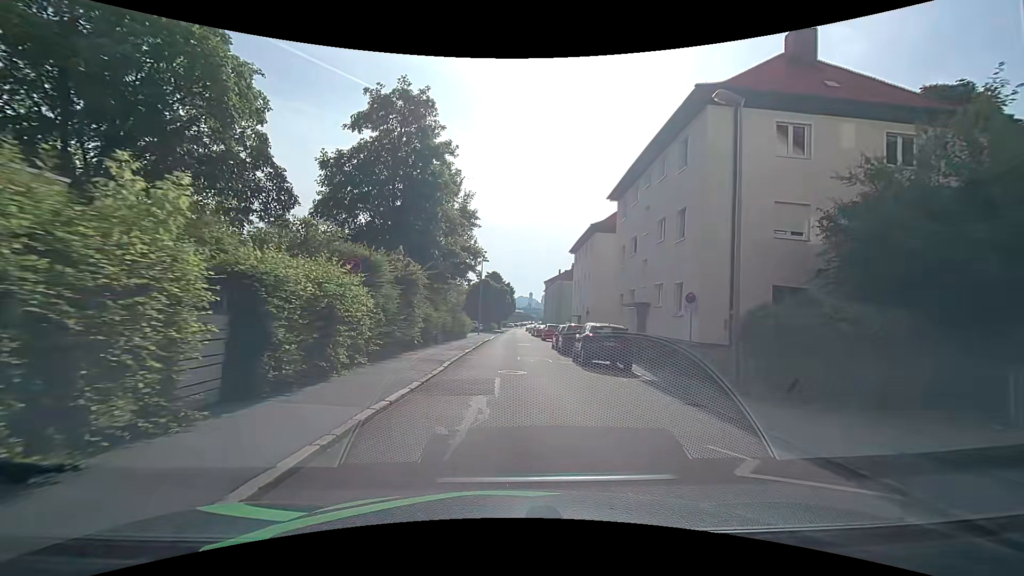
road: residential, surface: asphalt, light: Day
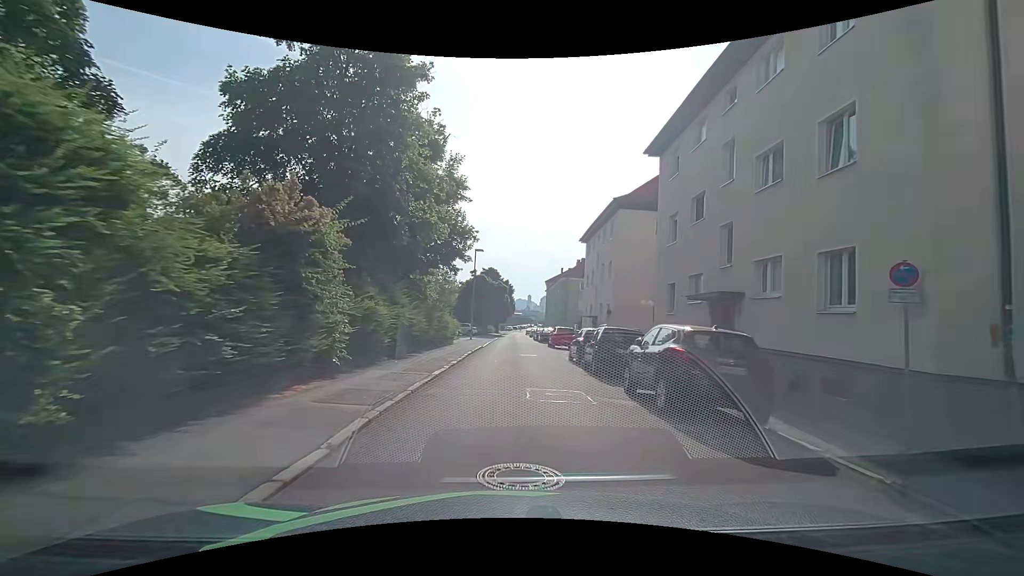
(0.0, +9.4) m; +1°
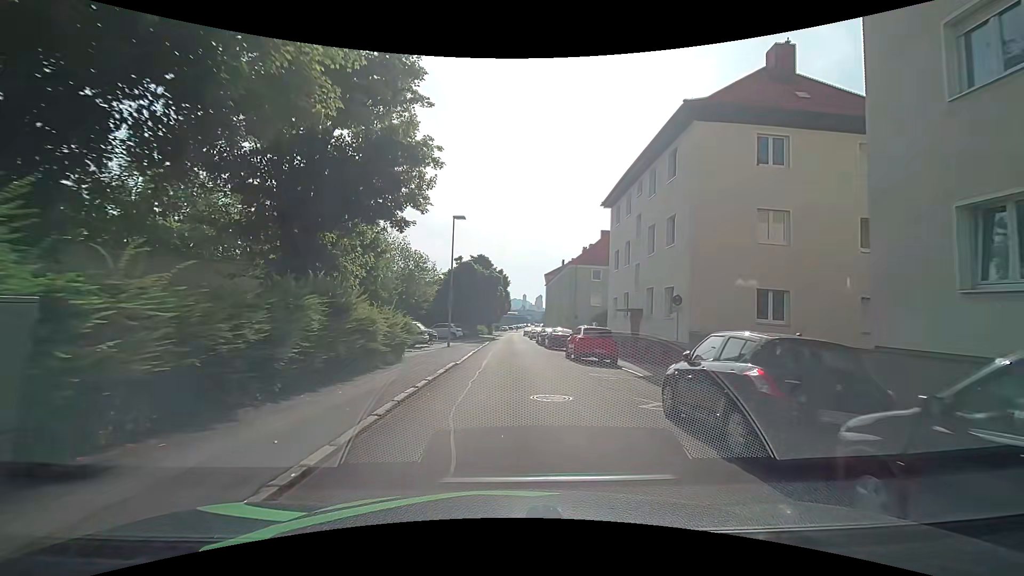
(0.0, +14.0) m; 0°
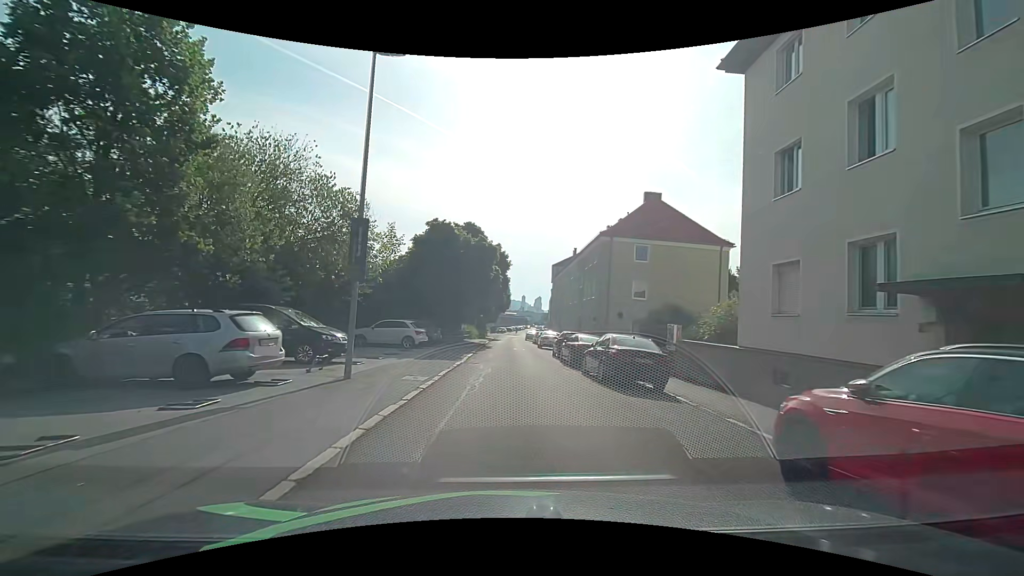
(0.0, +19.2) m; +1°
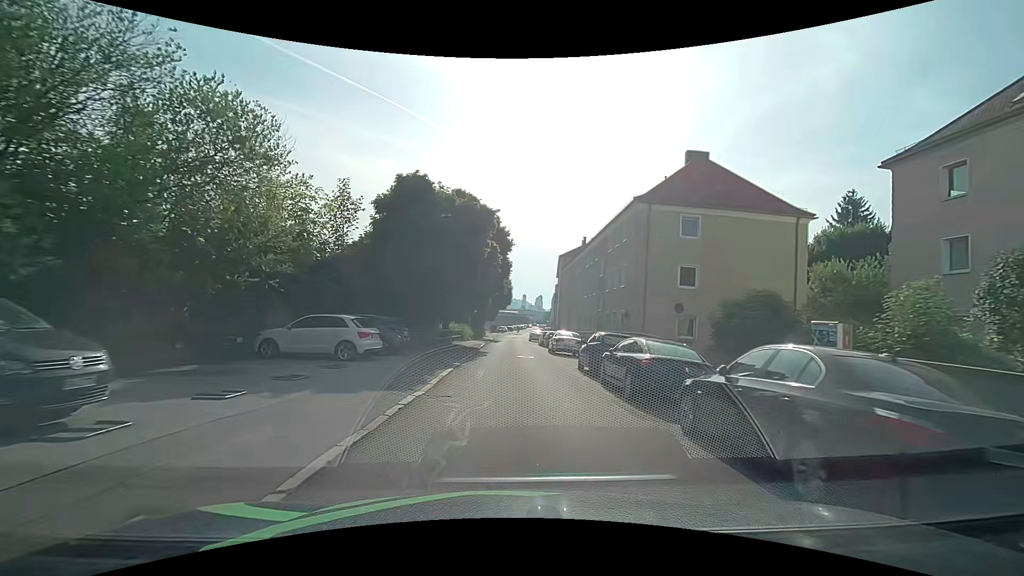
(-0.1, +9.8) m; -1°
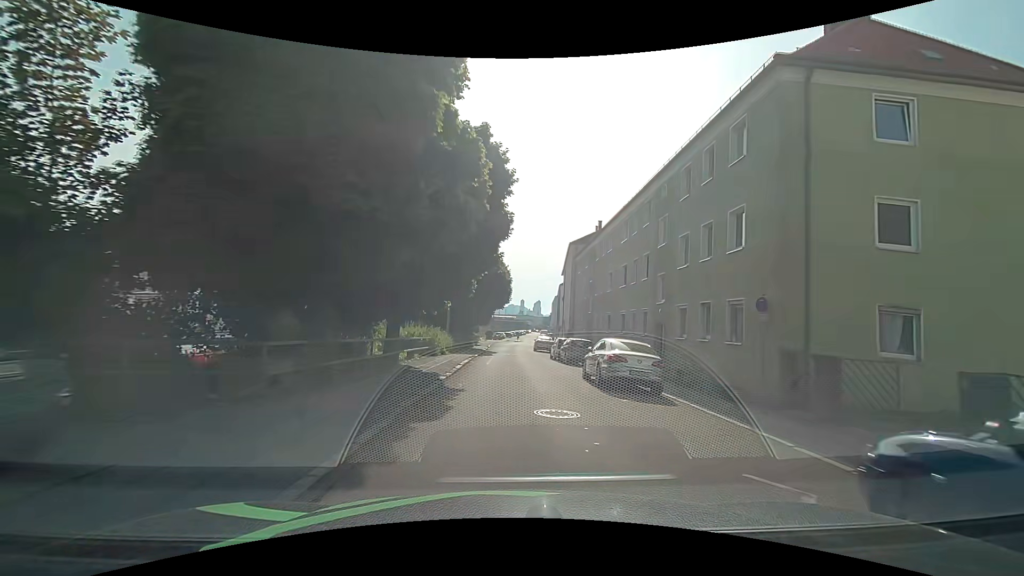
(+0.3, +15.1) m; +2°
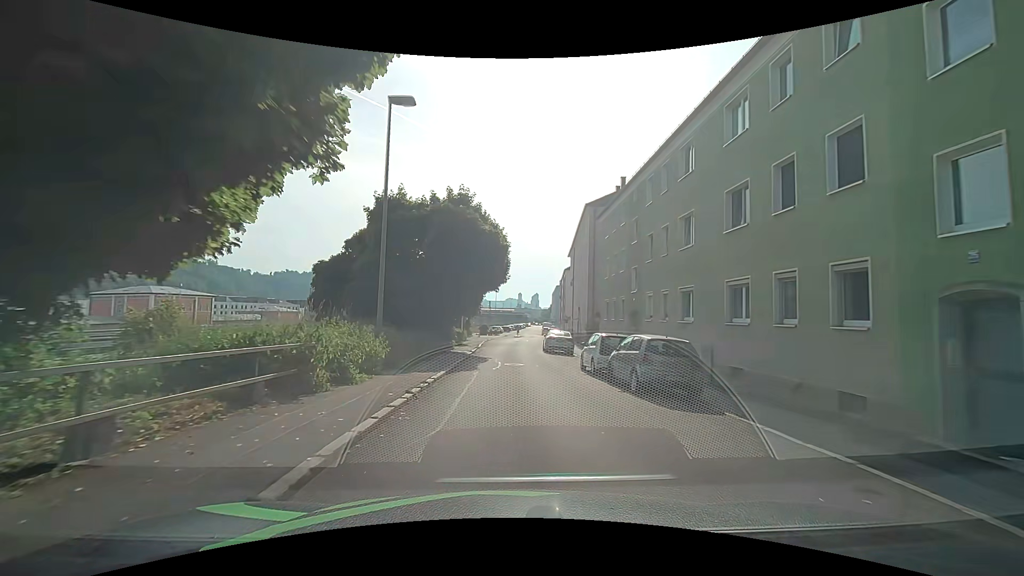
(0.0, +15.1) m; 0°
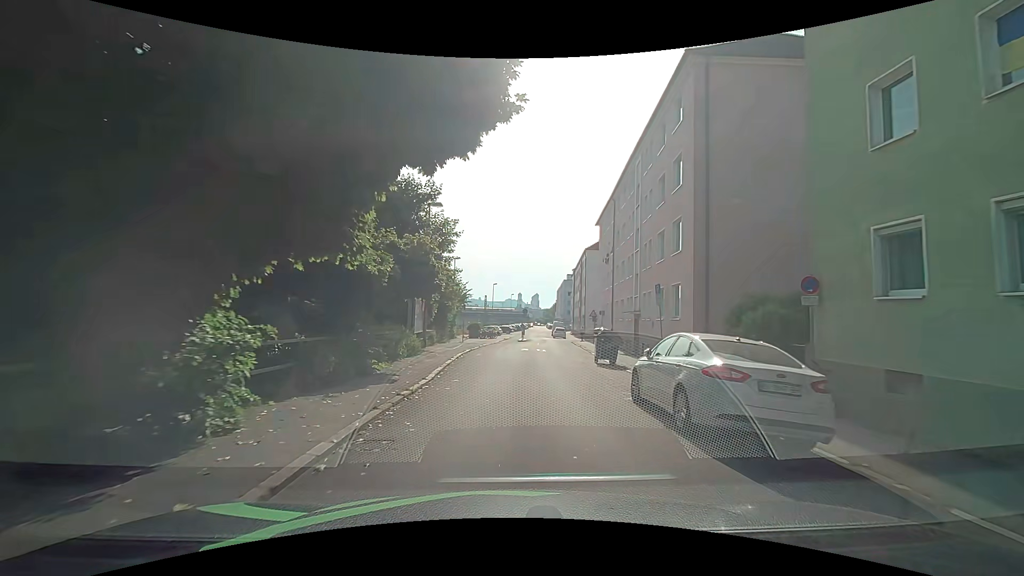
(-0.2, +24.9) m; -1°
(0, +10) (+1, +20) (+2, +30) (+3, +40) (+4, +50) (+5, +60) (+5, +70) (+5, +80) (+6, +90) (+7, +100) m
